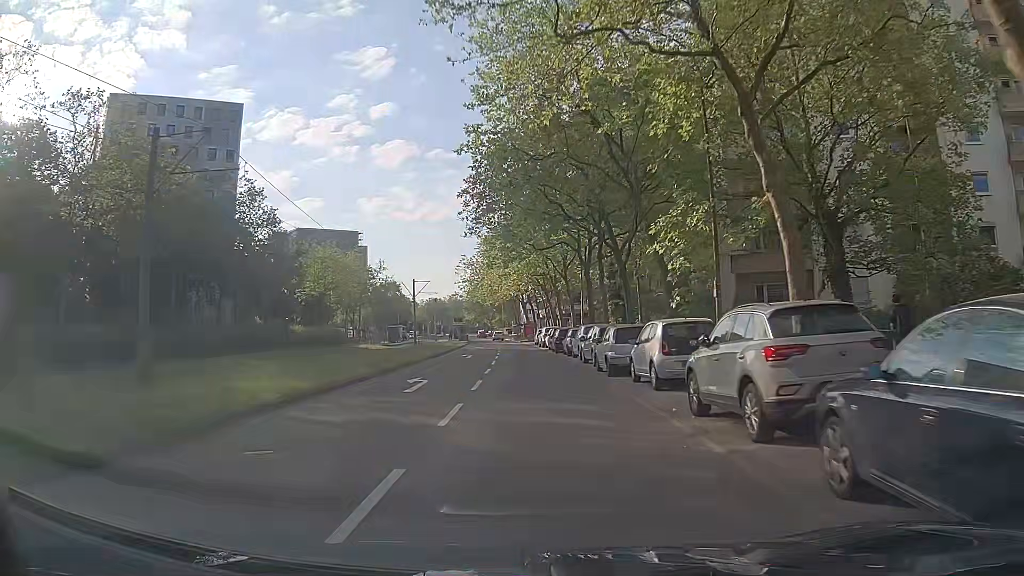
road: tertiary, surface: asphalt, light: Day
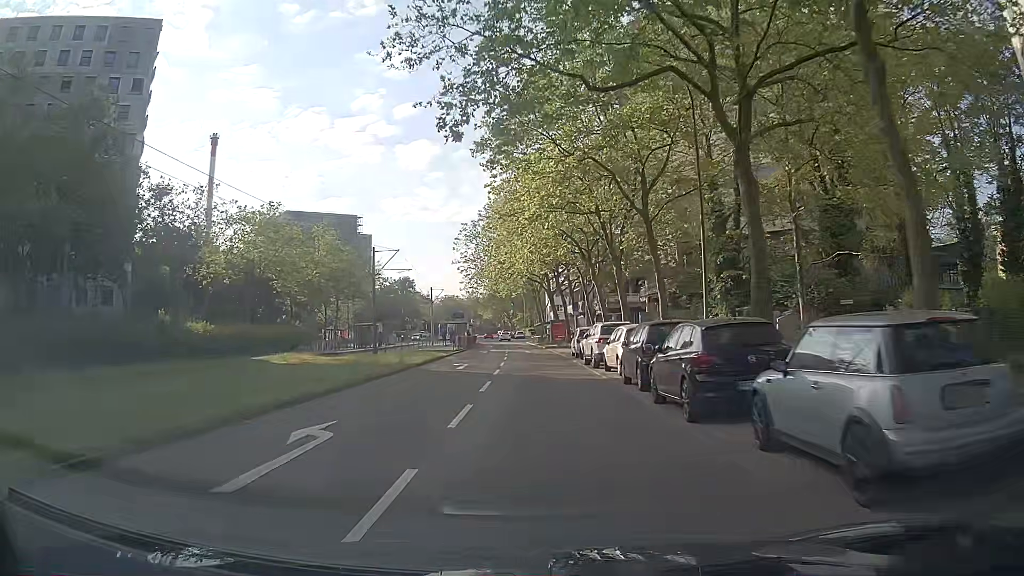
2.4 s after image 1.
(-0.7, +29.9) m; -3°
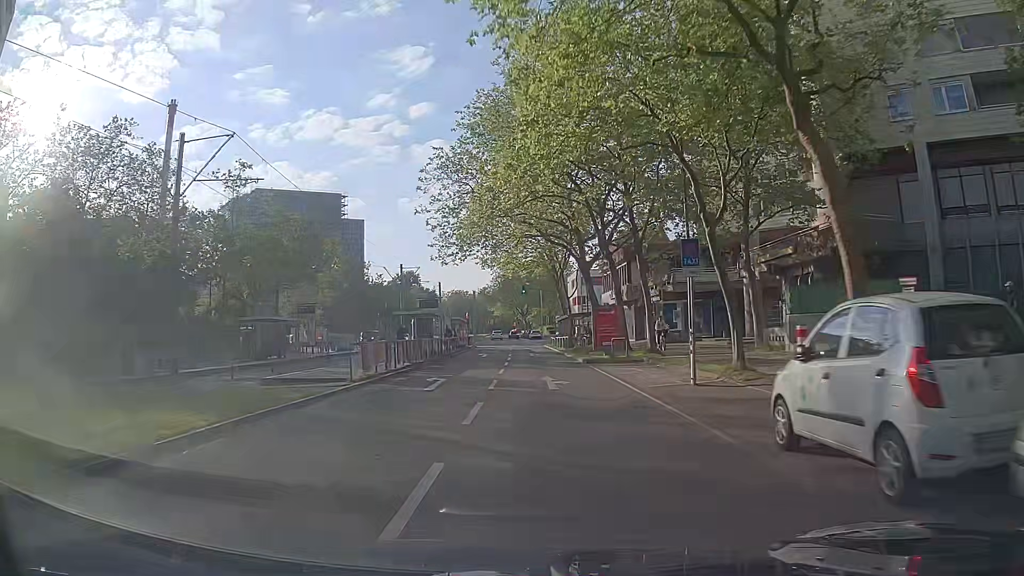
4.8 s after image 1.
(-0.4, +29.7) m; -2°
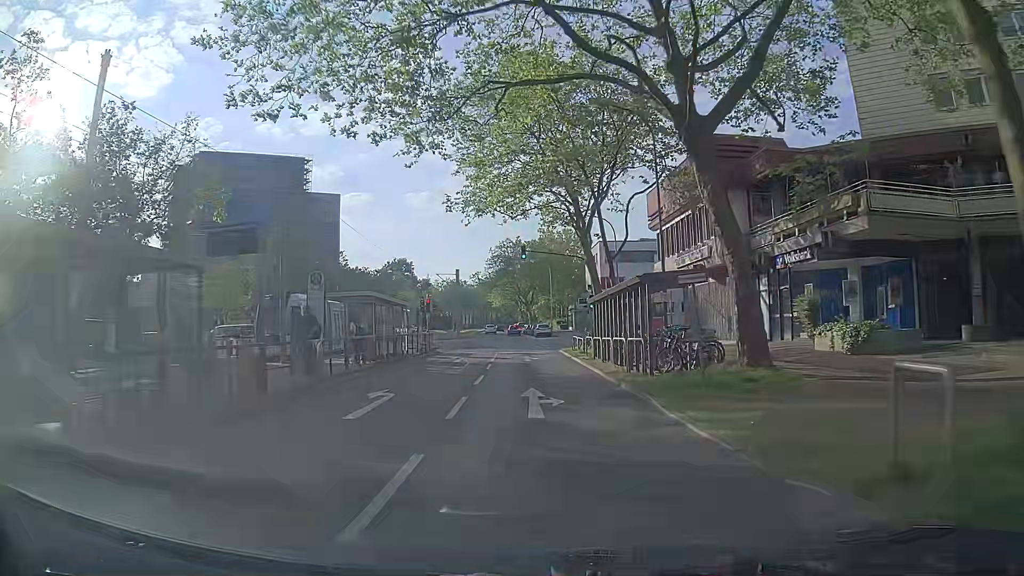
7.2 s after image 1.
(+0.1, +29.6) m; 0°
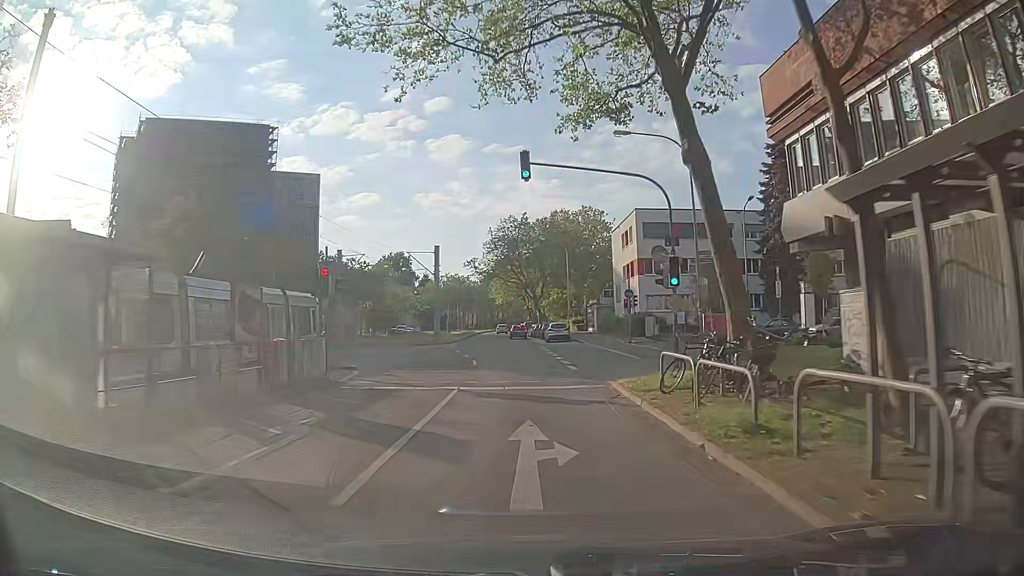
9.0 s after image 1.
(-0.3, +22.2) m; -1°
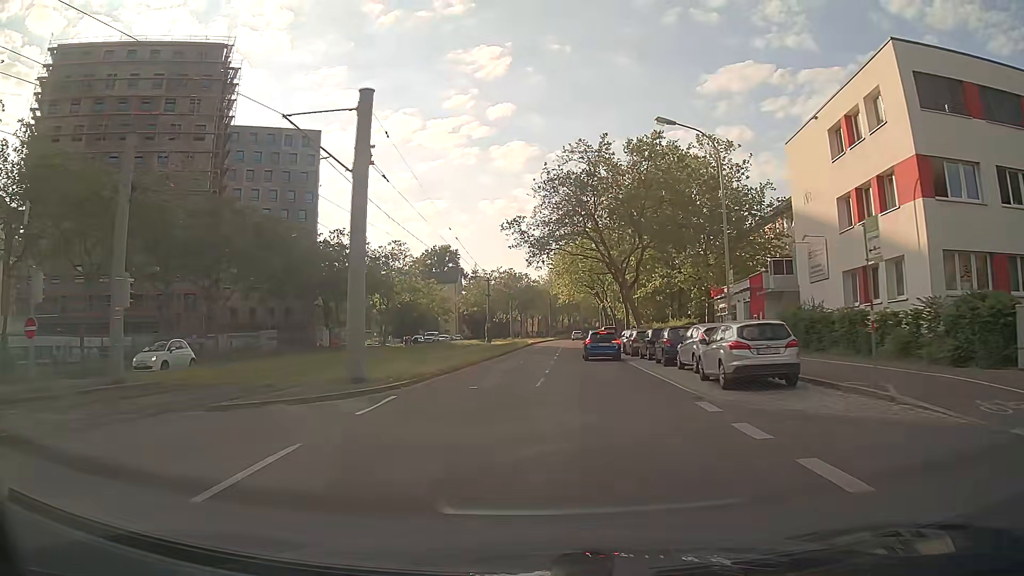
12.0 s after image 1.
(-1.4, +36.8) m; -5°
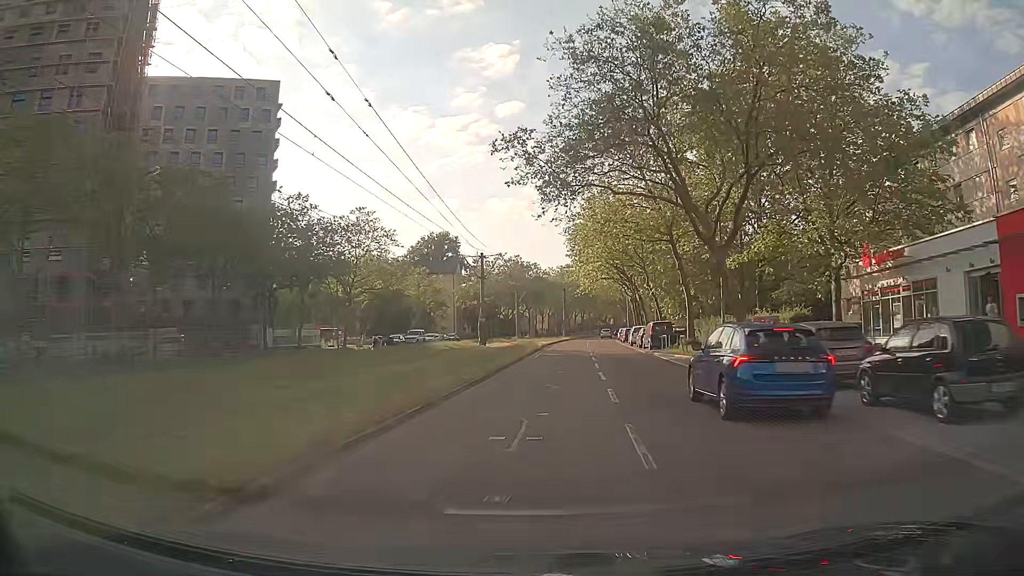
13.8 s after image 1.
(-0.3, +22.1) m; -1°
